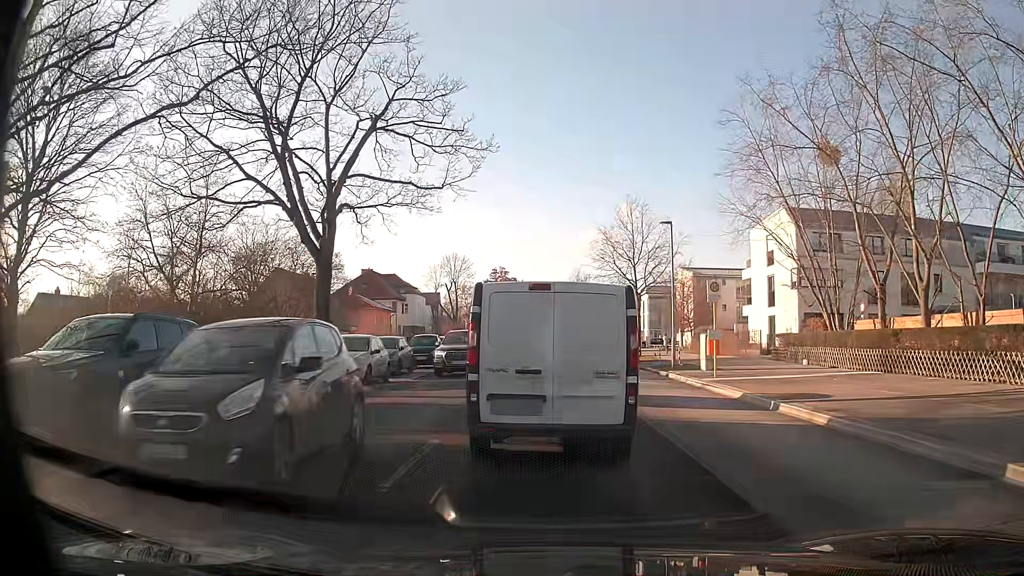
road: secondary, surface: asphalt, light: Day
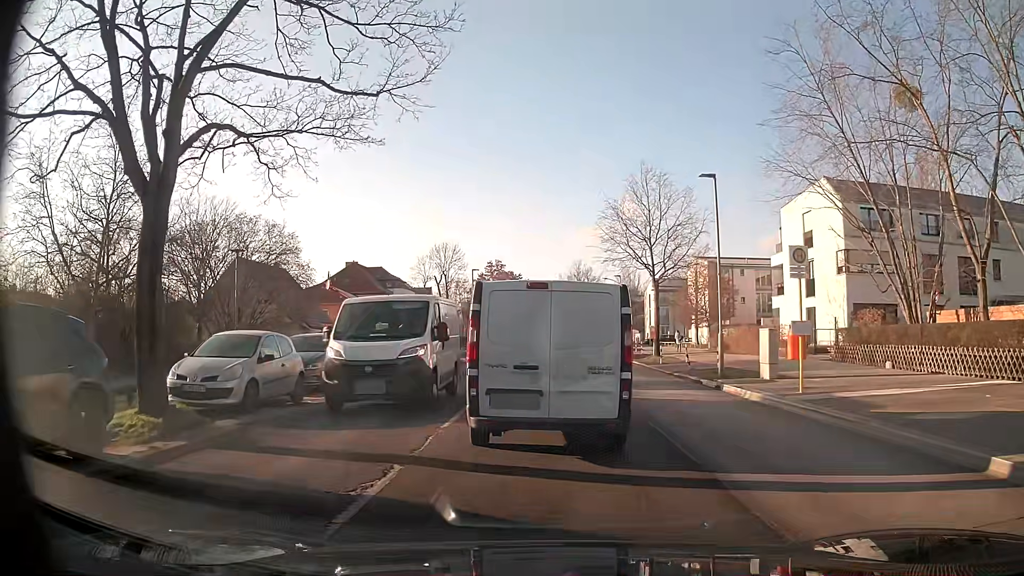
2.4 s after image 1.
(0.0, +8.2) m; +2°
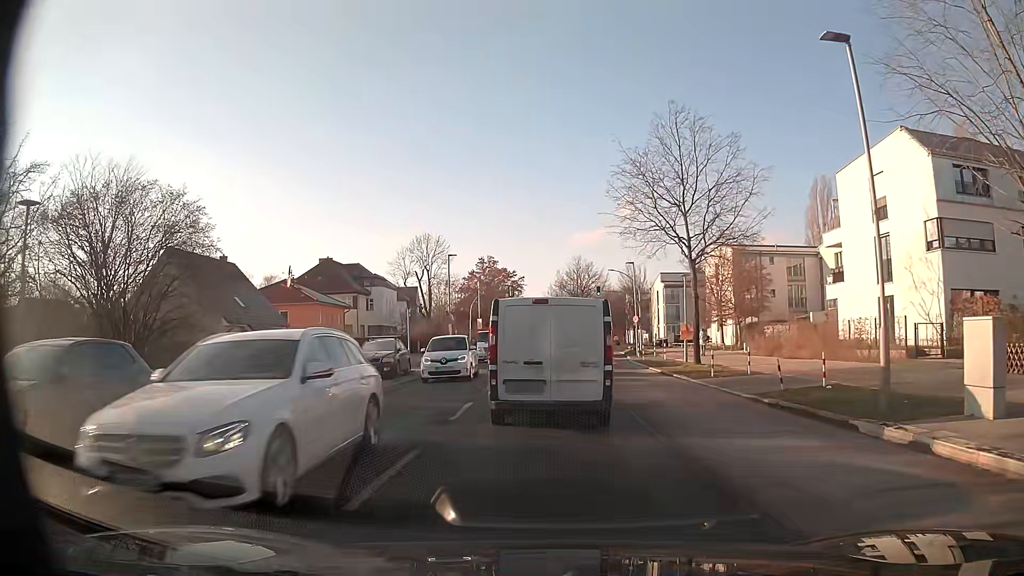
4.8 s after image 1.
(-0.4, +10.9) m; -2°
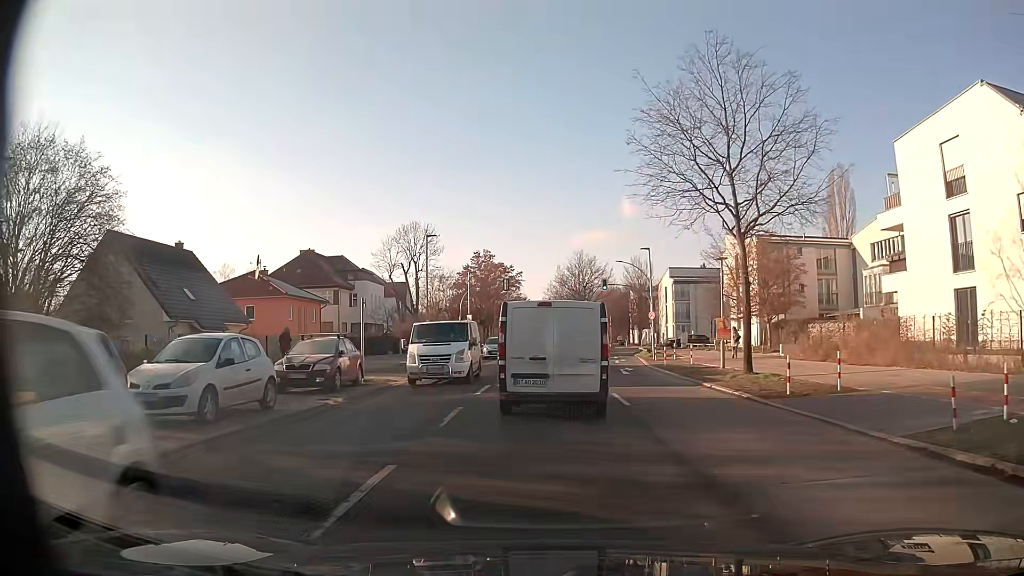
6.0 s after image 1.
(0.0, +7.4) m; -1°
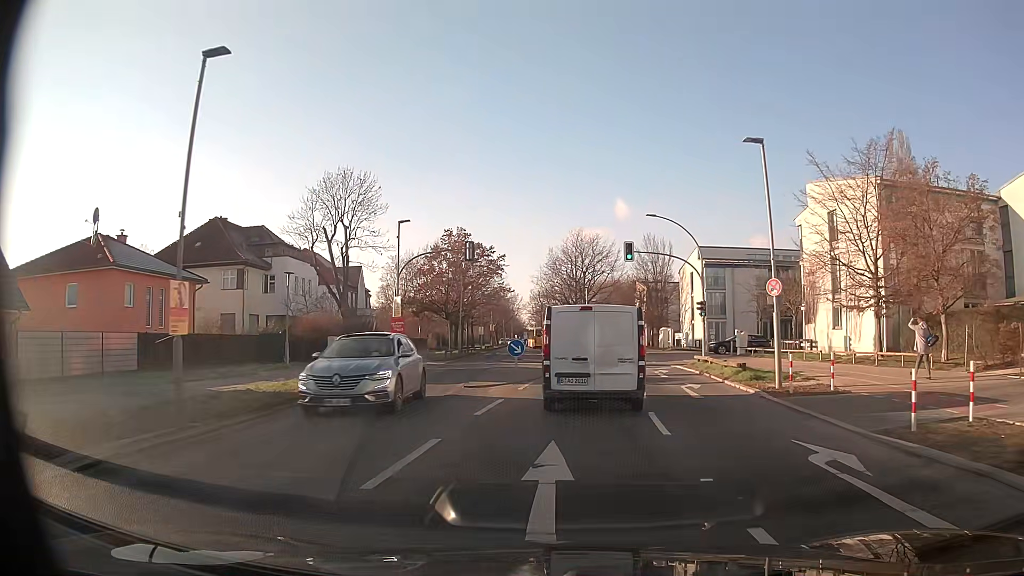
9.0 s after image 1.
(+0.2, +22.3) m; +1°
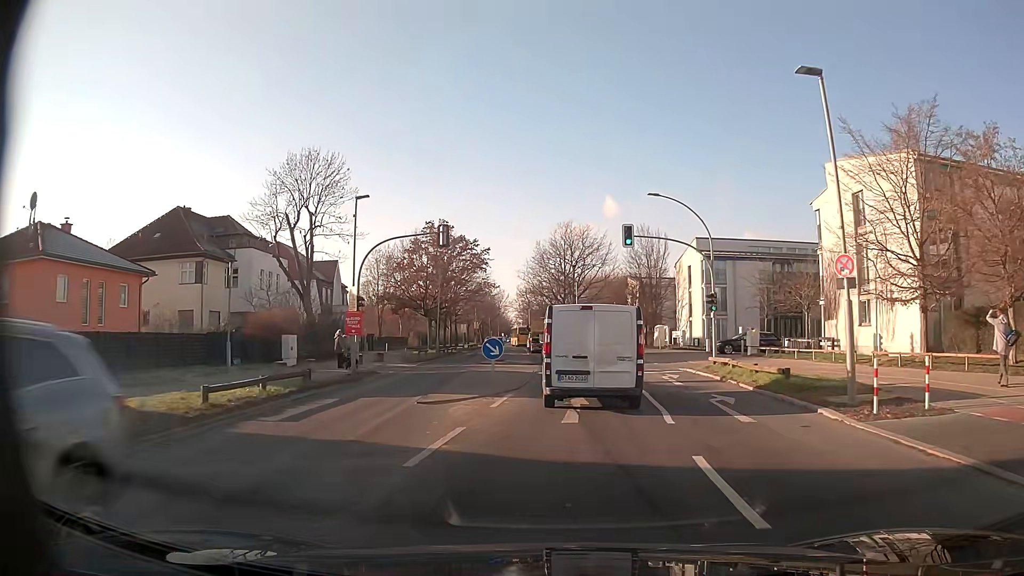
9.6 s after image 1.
(0.0, +5.0) m; +1°
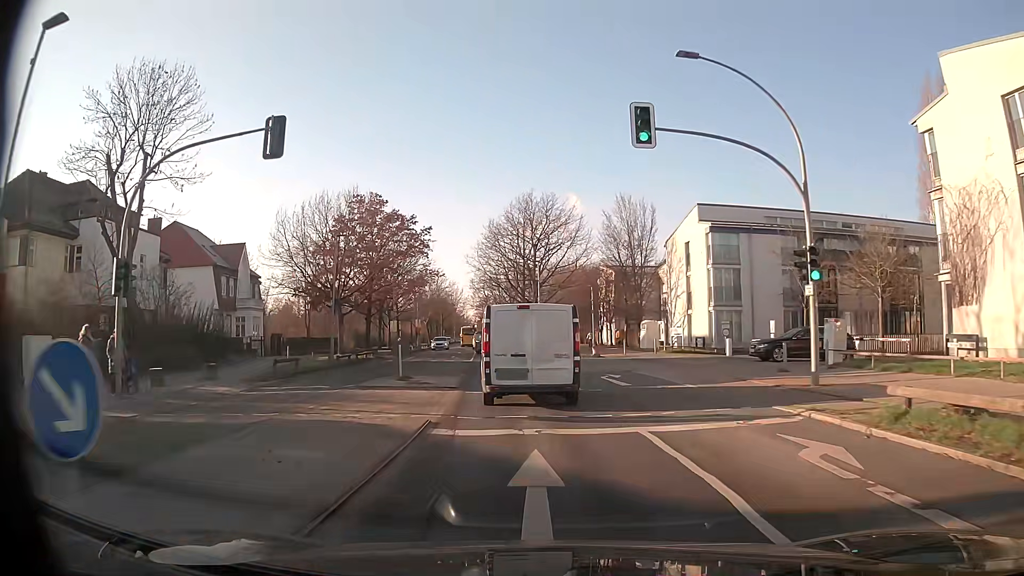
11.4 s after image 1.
(+0.7, +16.1) m; +4°
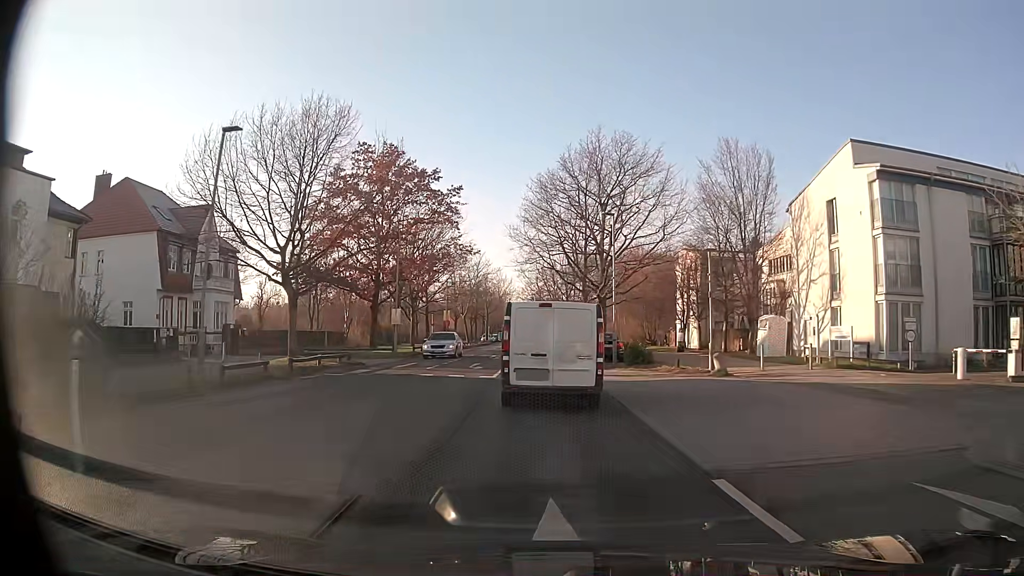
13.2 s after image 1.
(-0.9, +17.4) m; -5°
